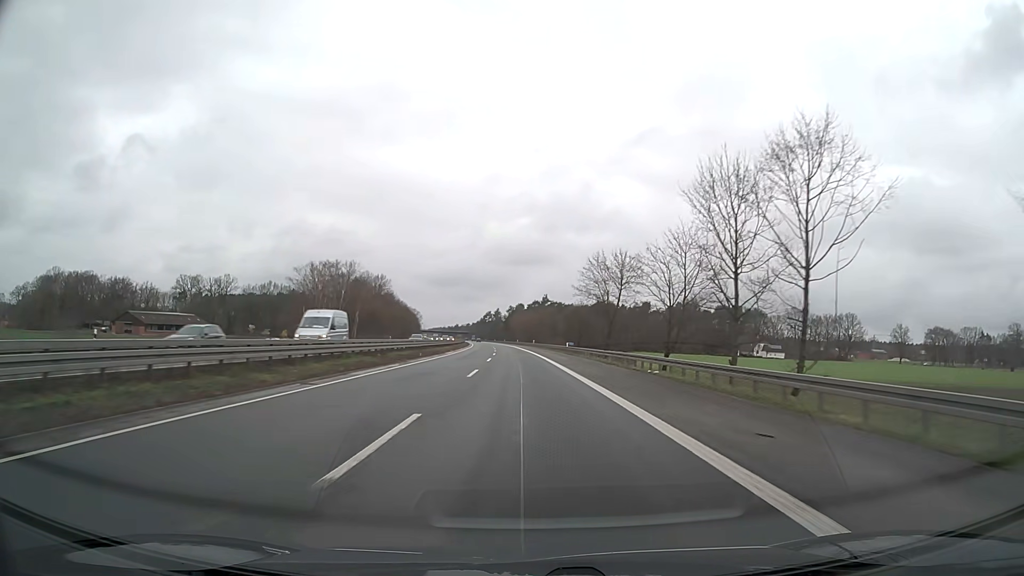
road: motorway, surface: asphalt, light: Day
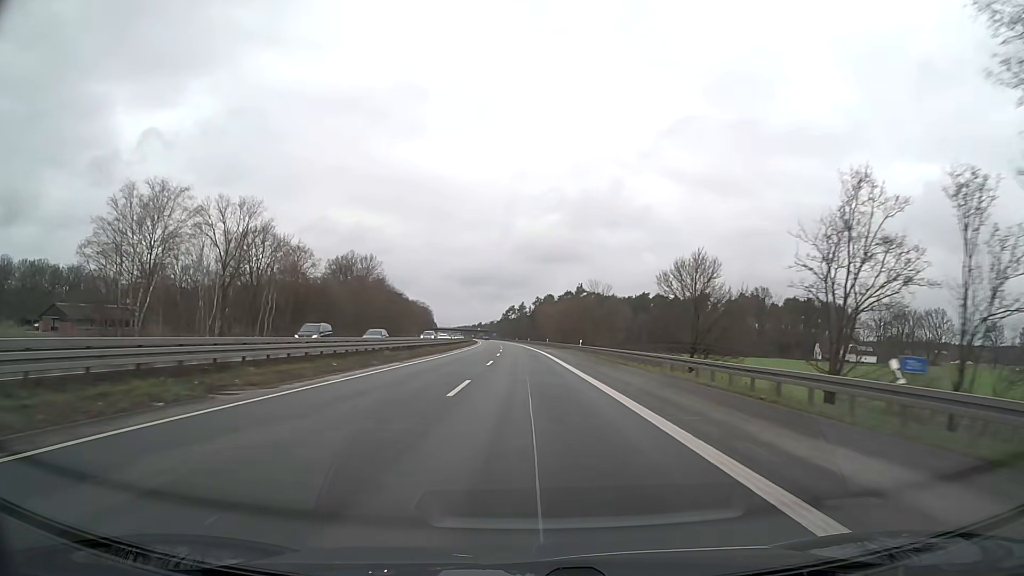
(-1.2, +63.2) m; -2°
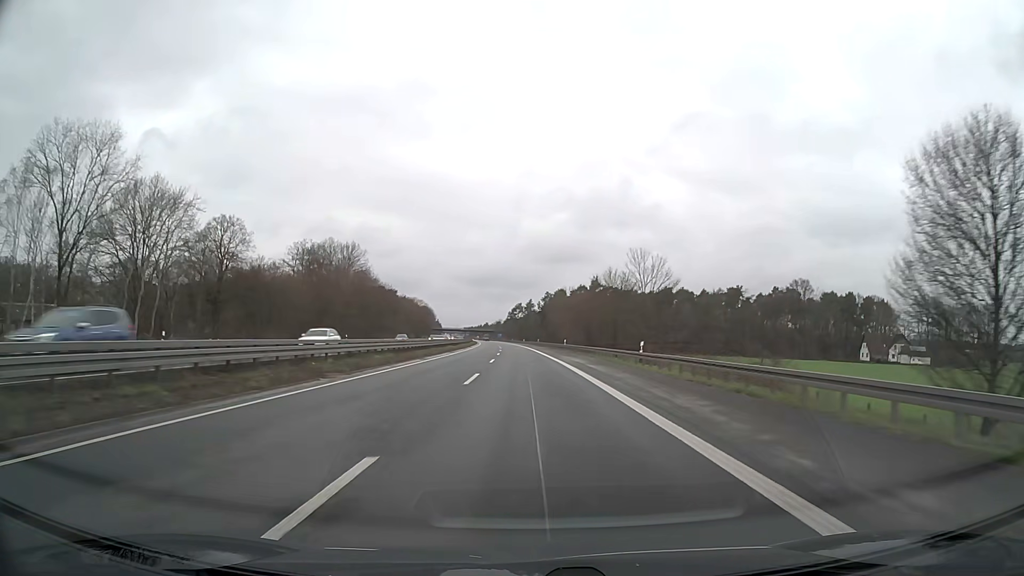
(-0.2, +31.6) m; -1°
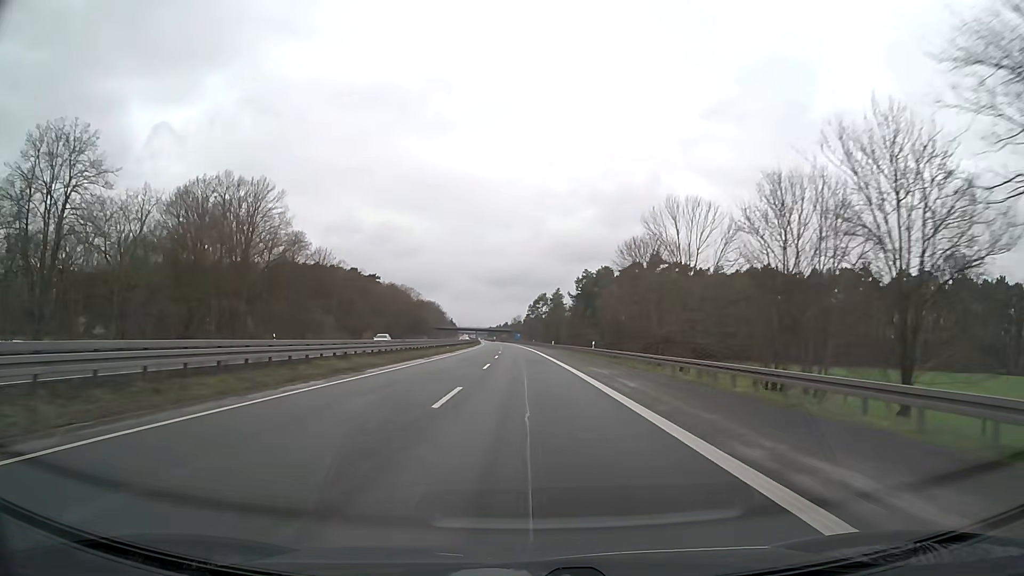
(-1.3, +79.2) m; -2°
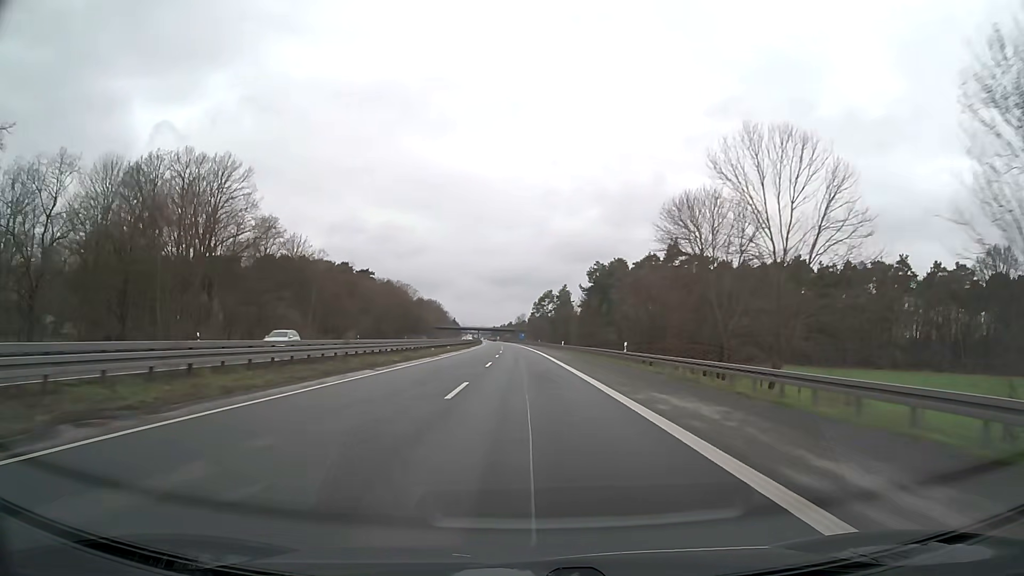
(-0.1, +15.8) m; 0°
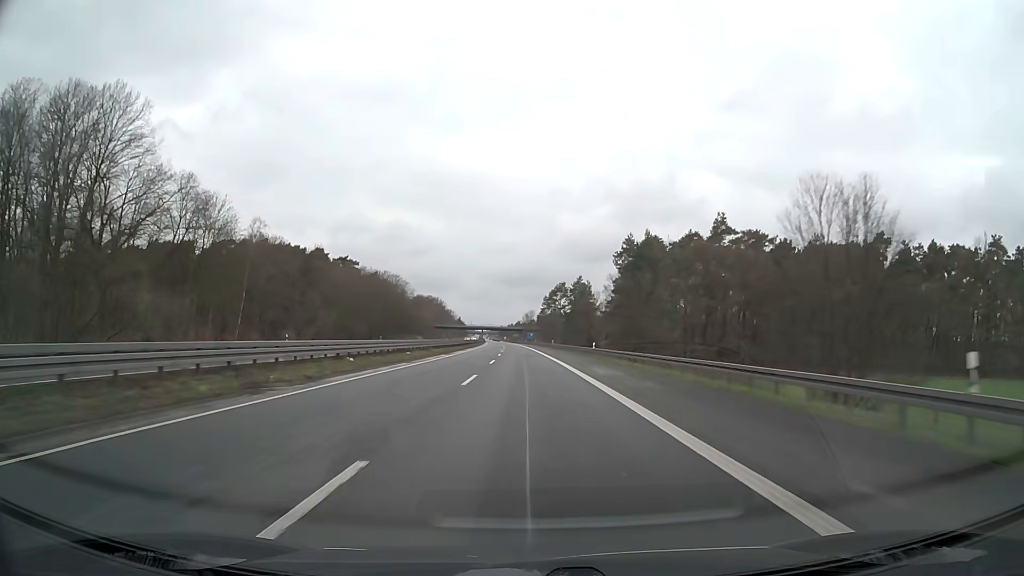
(-0.3, +31.7) m; -1°
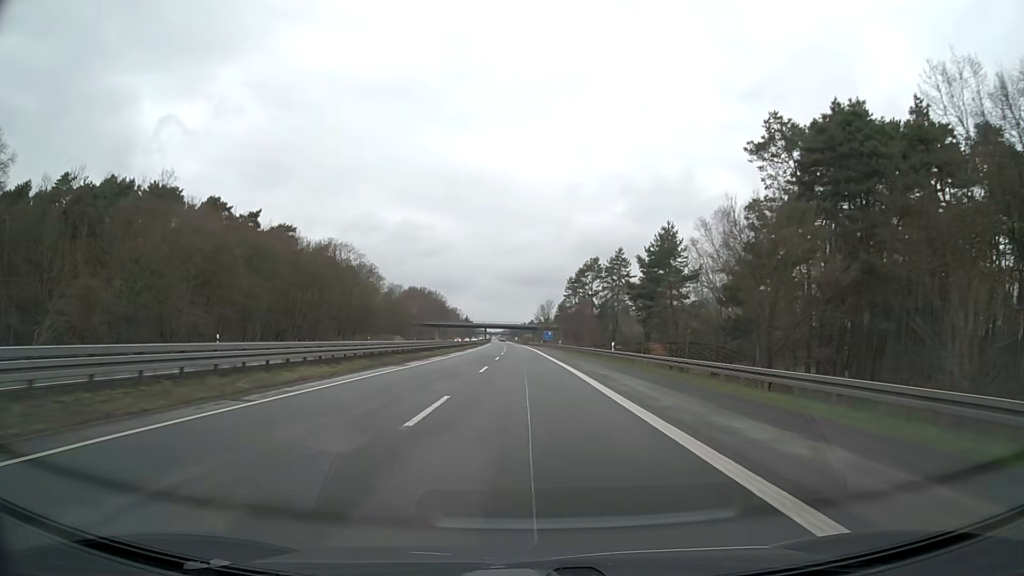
(-0.6, +63.5) m; -1°
(0, +10) (0, +20) (0, +30) (0, +40) (0, +50) (0, +60) (-1, +70) (-1, +80) (-1, +90) (-1, +100) m
